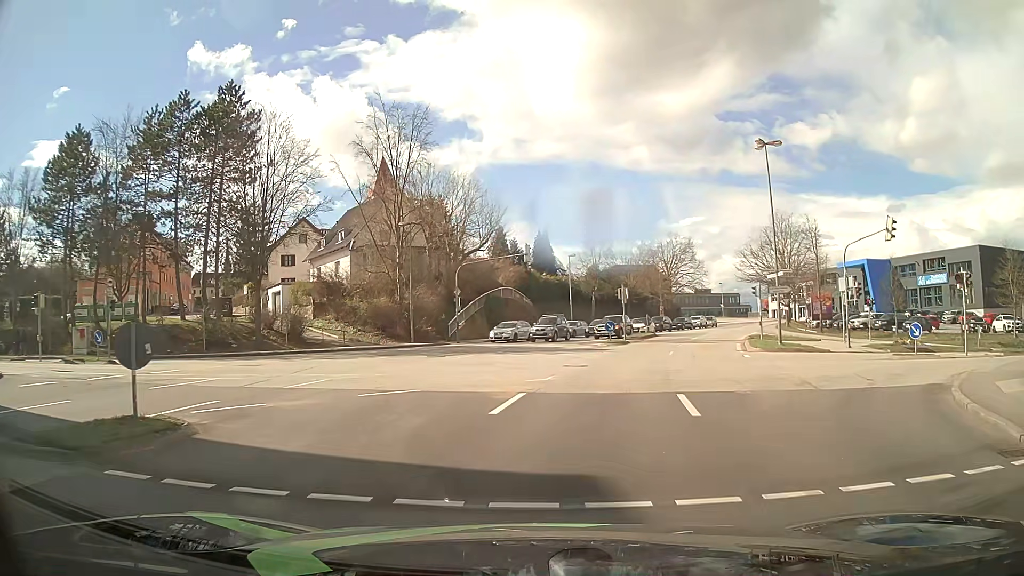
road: tertiary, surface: asphalt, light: Day
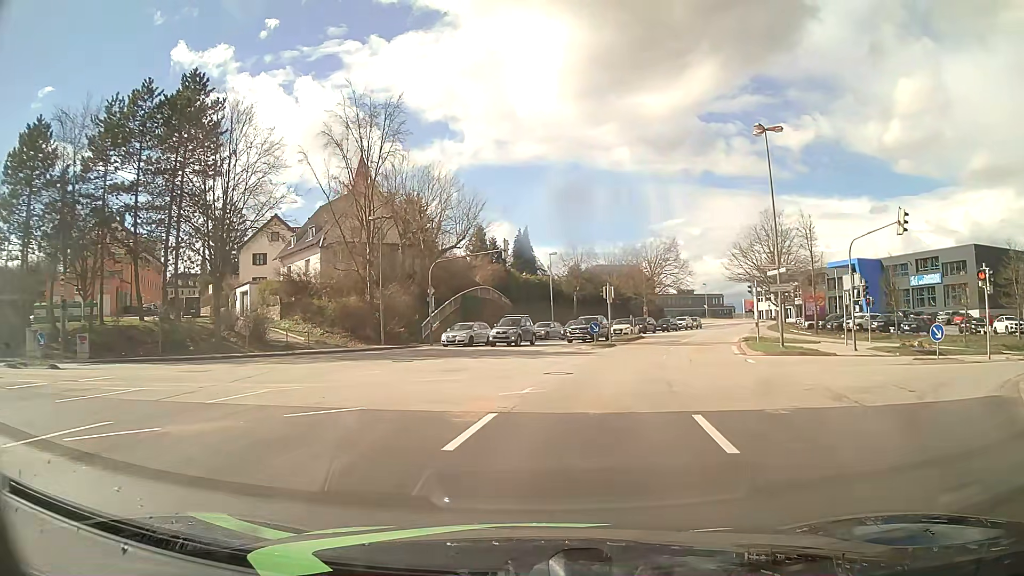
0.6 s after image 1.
(0.0, +3.1) m; +1°
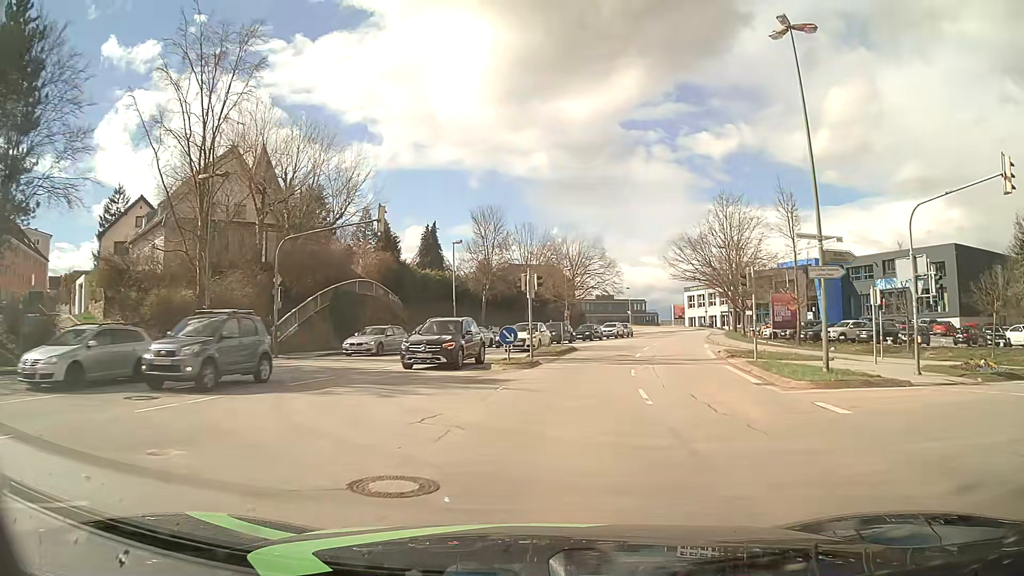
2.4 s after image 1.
(+0.9, +13.2) m; +7°
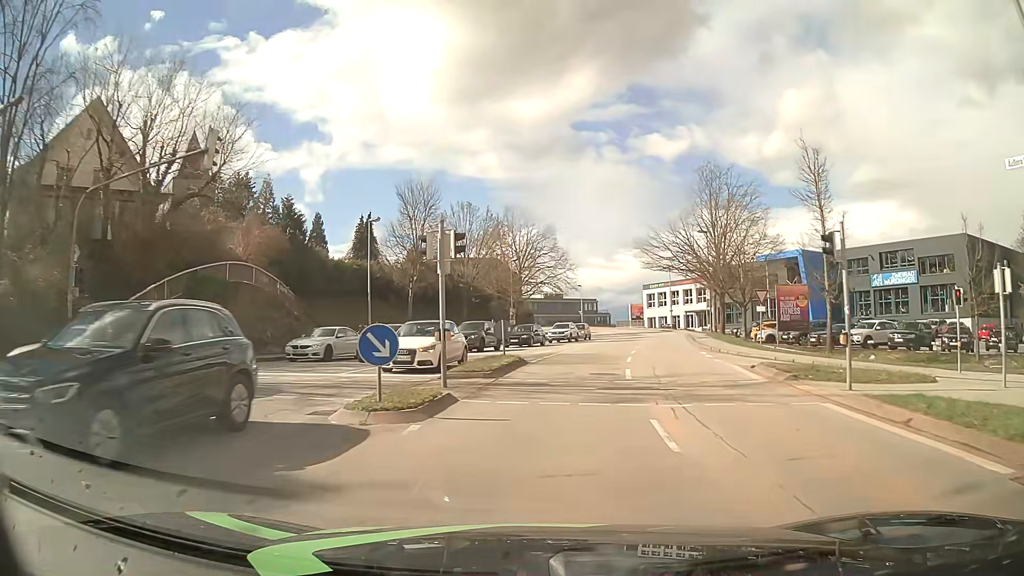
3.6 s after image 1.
(+0.6, +11.7) m; +5°
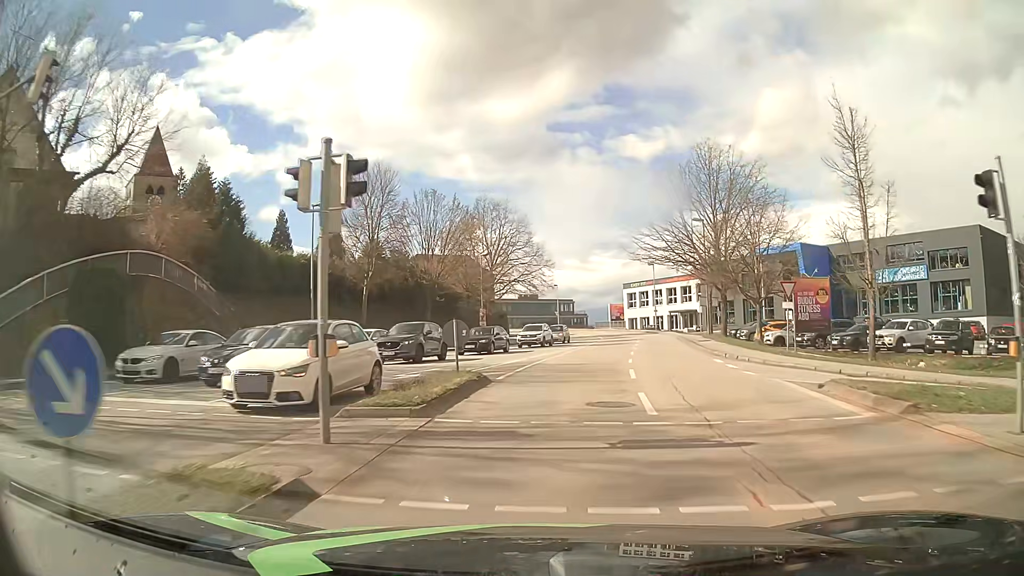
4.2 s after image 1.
(+0.1, +6.5) m; +2°
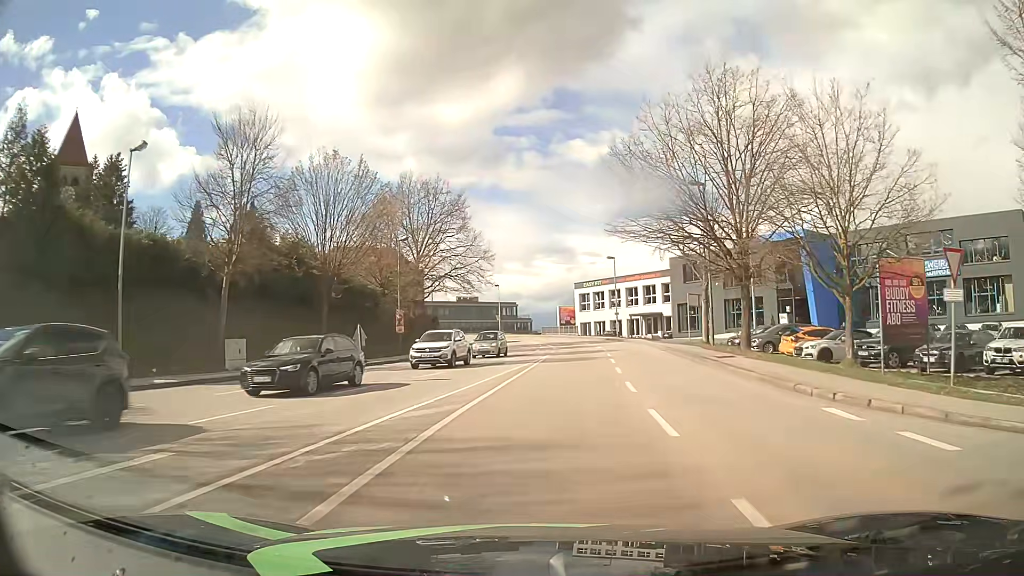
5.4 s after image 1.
(+0.5, +13.7) m; +5°
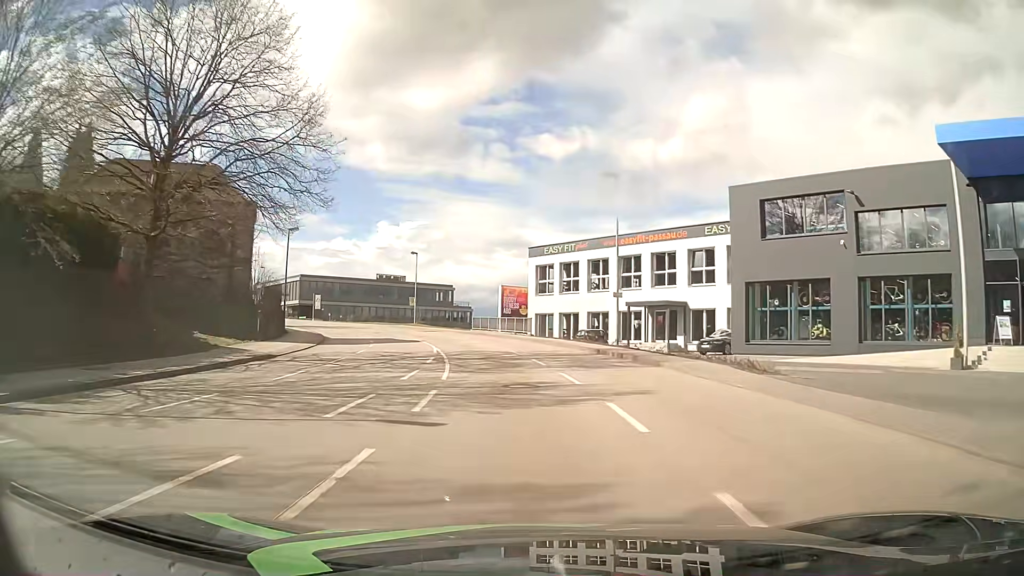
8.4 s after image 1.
(+2.2, +36.0) m; +4°
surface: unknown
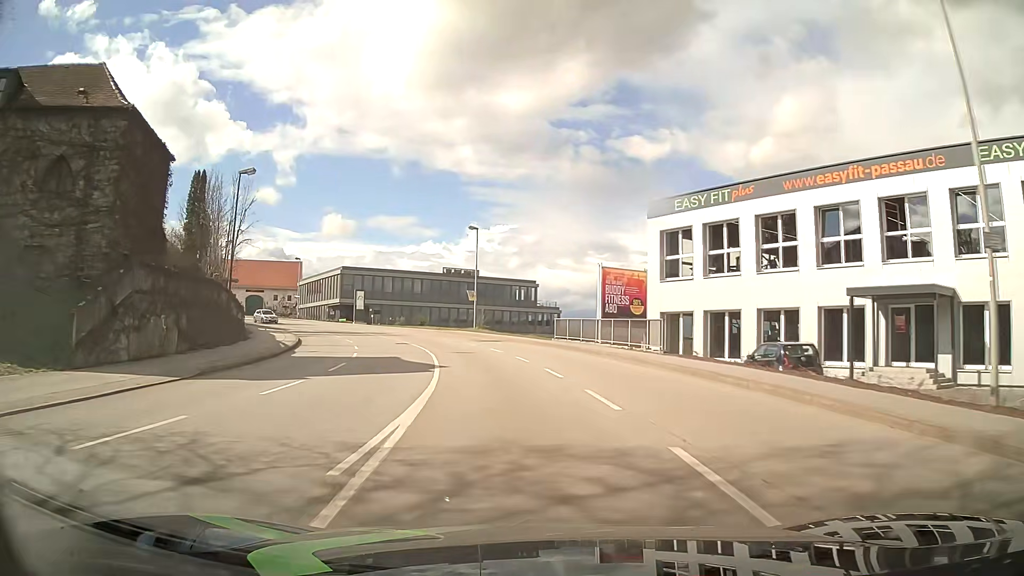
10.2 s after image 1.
(-1.2, +21.9) m; -7°
(0, +10) (-2, +20) (-3, +30) (-6, +39) (-10, +49) (-15, +57) (-20, +65) (-27, +73) (-34, +80) (-42, +86) m
